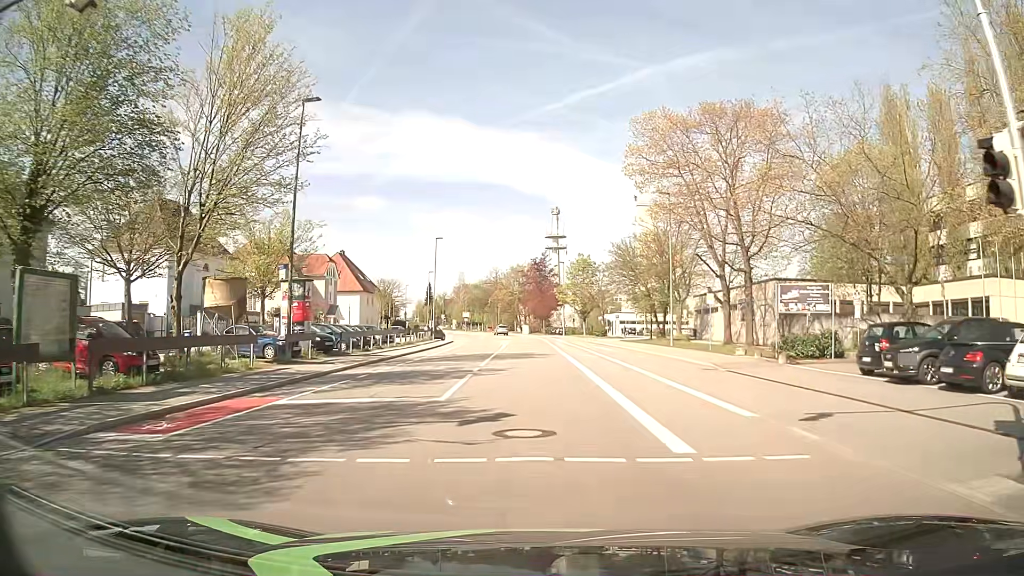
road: tertiary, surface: asphalt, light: Day
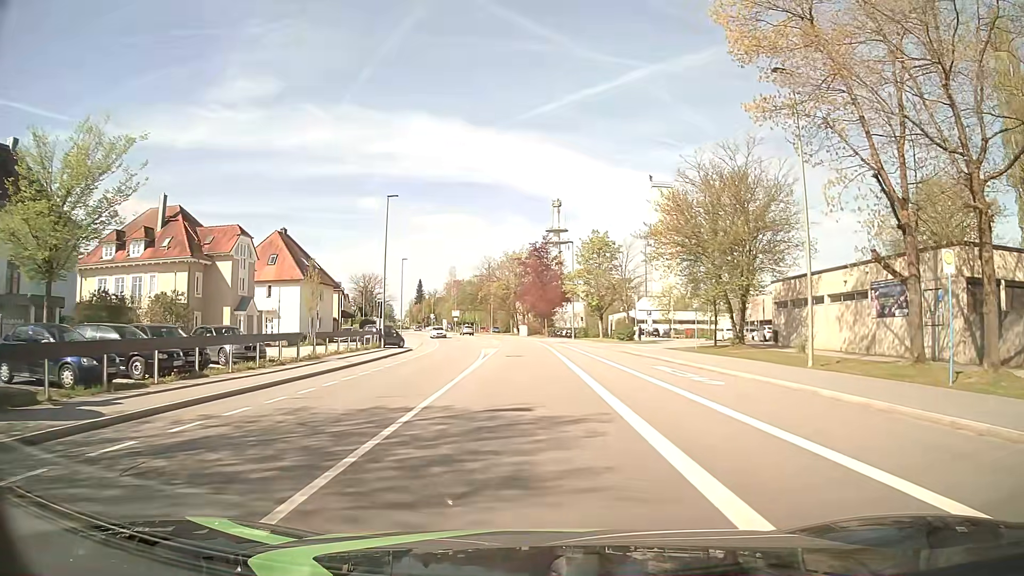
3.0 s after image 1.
(-0.1, +22.6) m; 0°
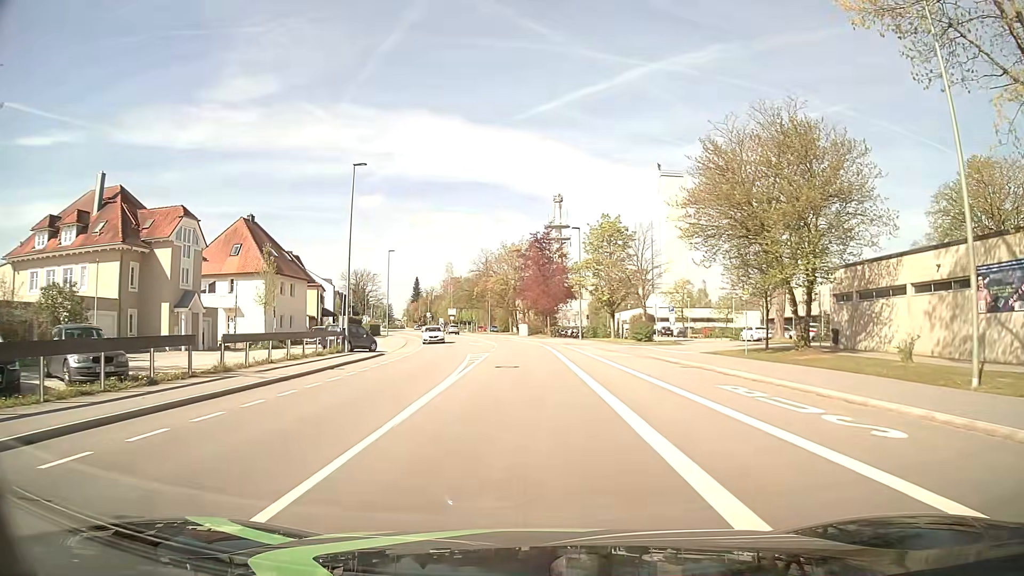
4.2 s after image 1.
(0.0, +9.1) m; 0°
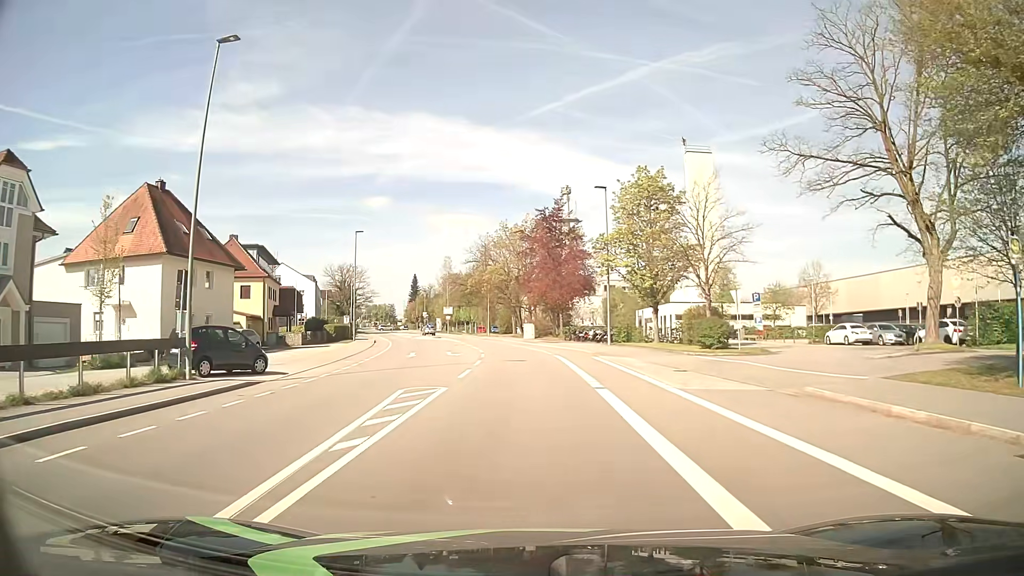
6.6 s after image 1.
(-0.1, +18.0) m; -1°
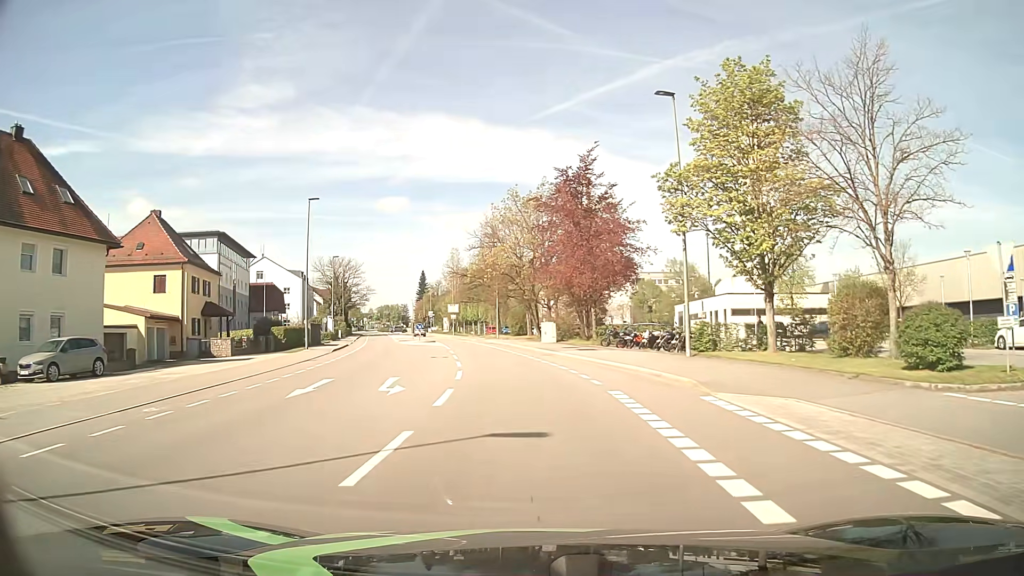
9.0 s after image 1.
(-0.2, +17.9) m; -1°
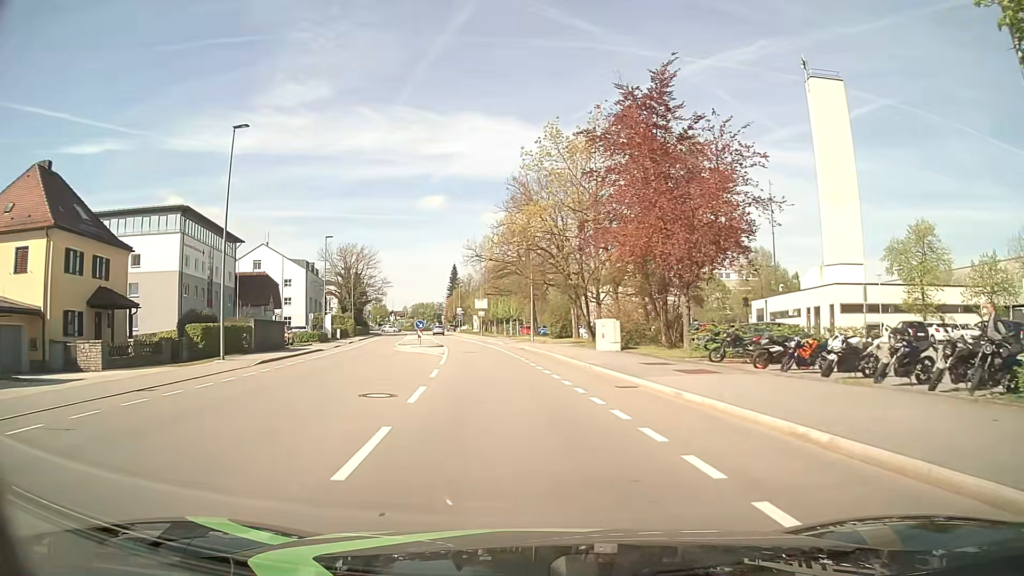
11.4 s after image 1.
(-0.4, +17.9) m; -4°
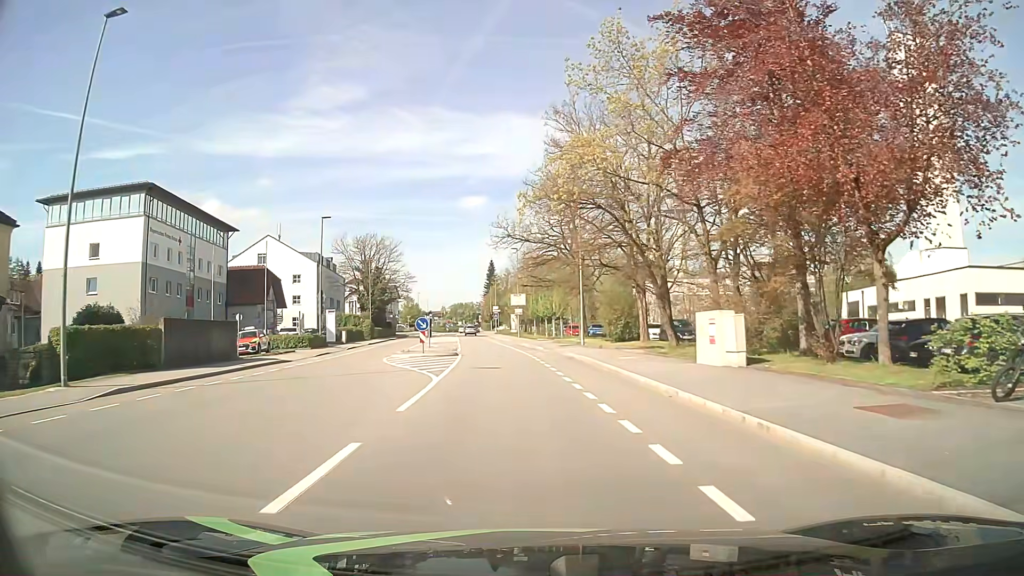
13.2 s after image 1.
(-0.4, +13.5) m; -4°
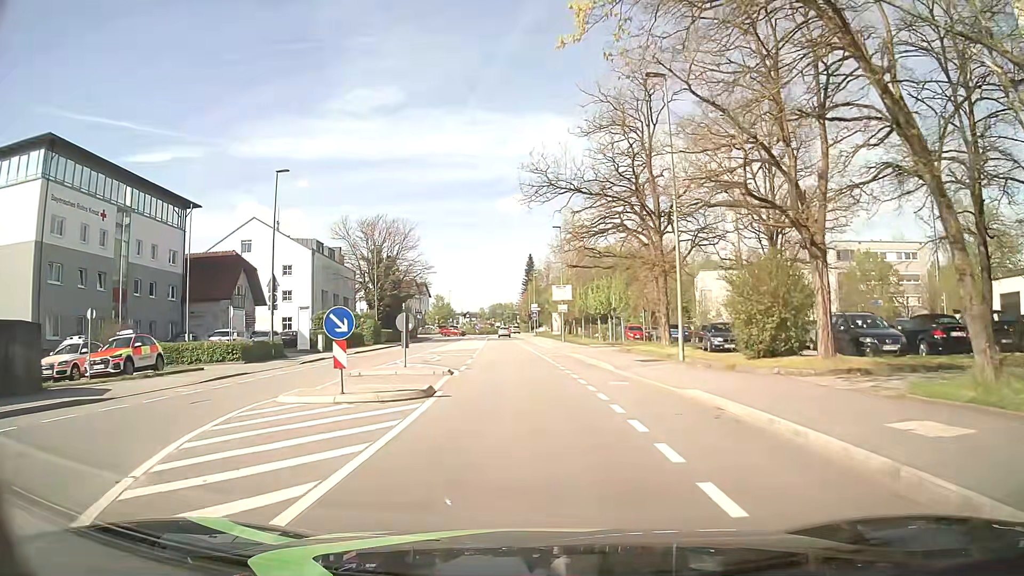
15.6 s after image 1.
(-0.5, +17.9) m; -3°
(0, +10) (0, +20) (-1, +30) (-1, +40) (-2, +50) (-2, +60) (-3, +70) (-4, +80) (-4, +90) (-4, +100) m
